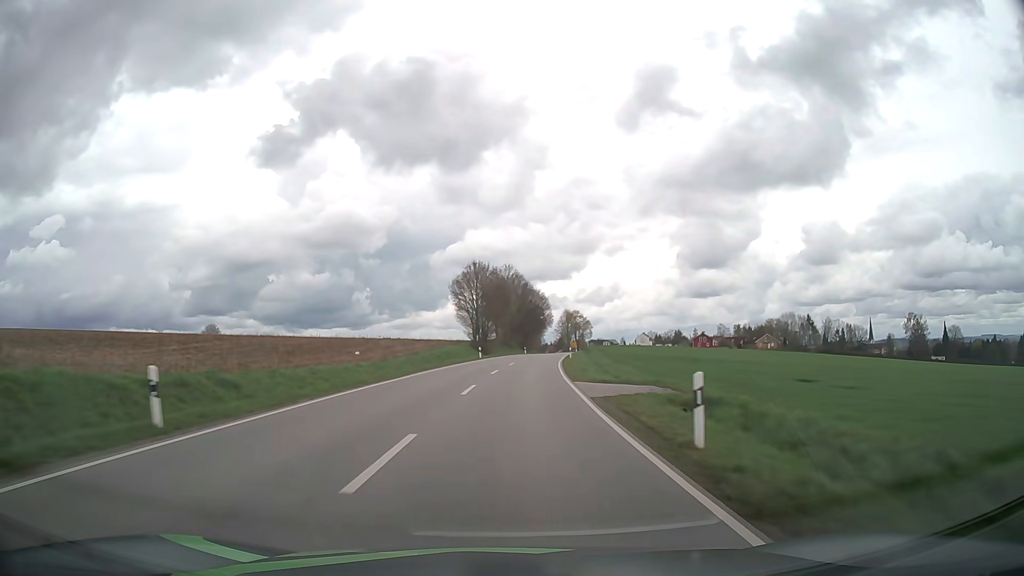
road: secondary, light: Day
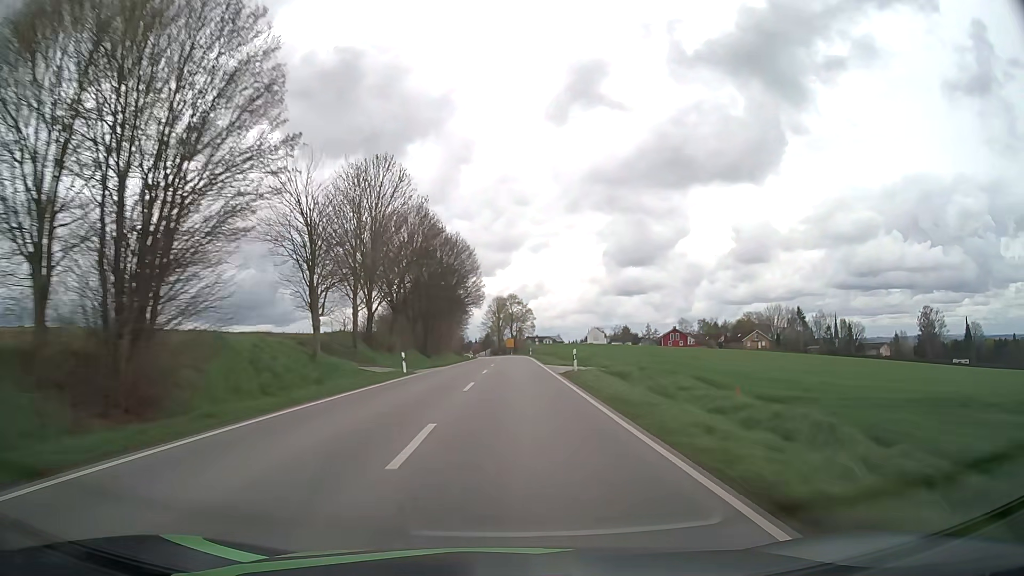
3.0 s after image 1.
(+4.2, +70.6) m; +6°
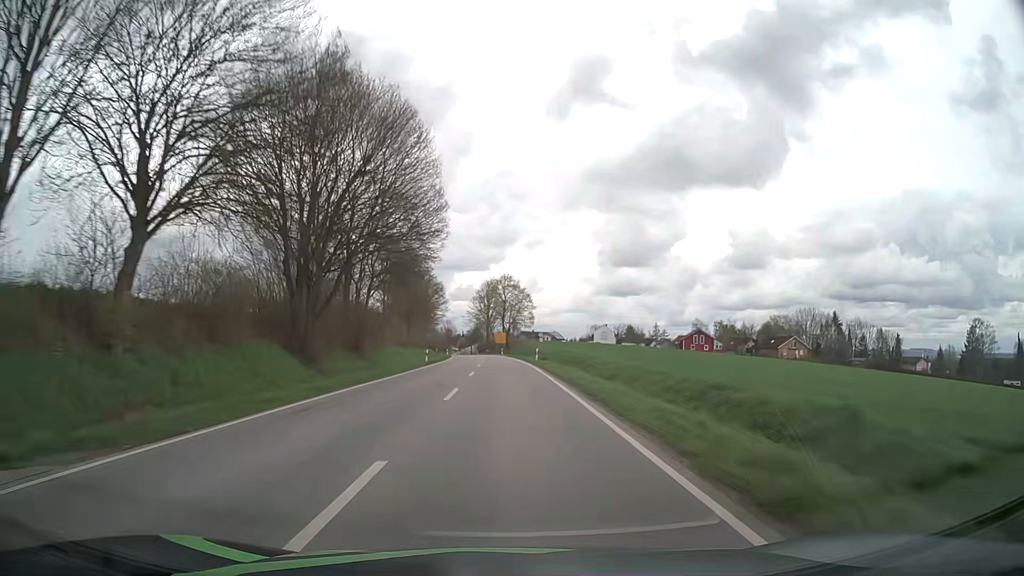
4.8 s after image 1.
(+0.4, +39.5) m; +1°
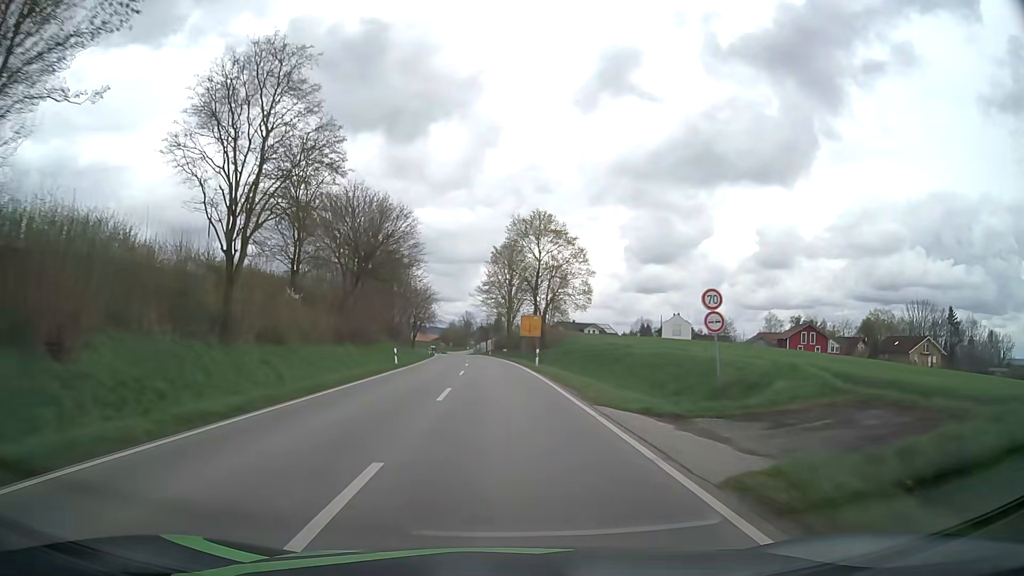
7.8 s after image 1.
(-0.6, +59.9) m; -2°
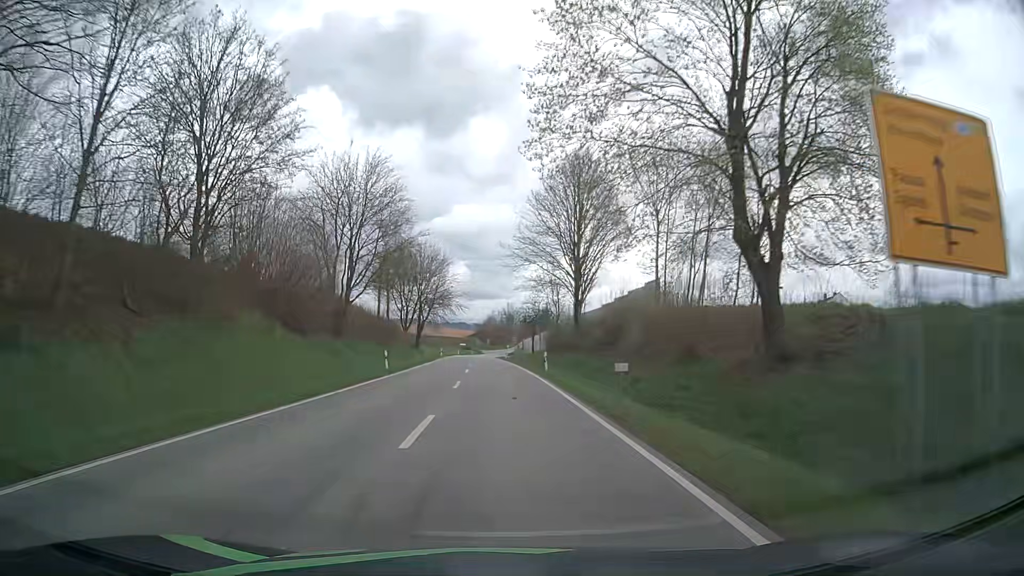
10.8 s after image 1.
(-1.6, +54.9) m; -4°
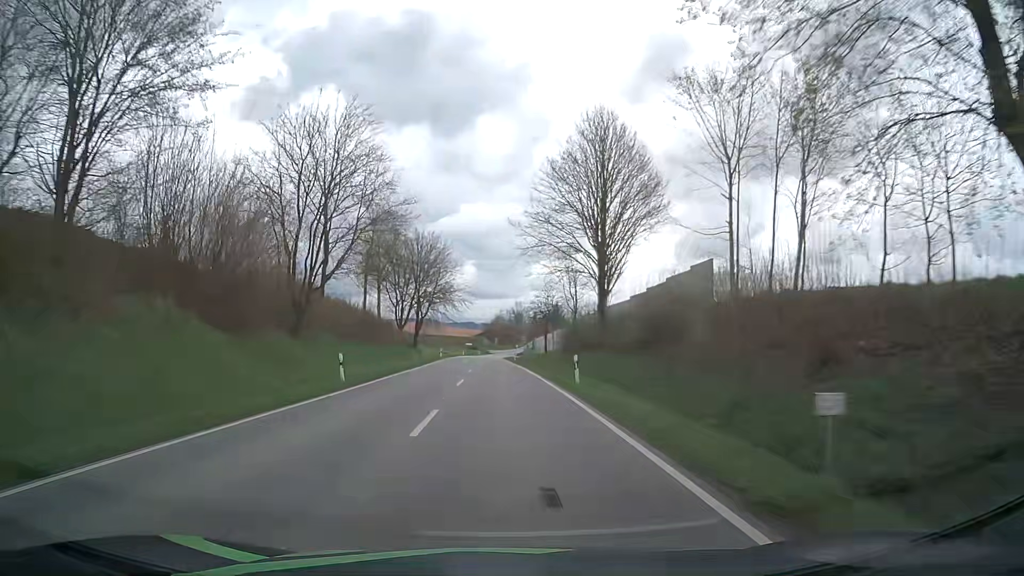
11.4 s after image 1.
(0.0, +10.9) m; -1°
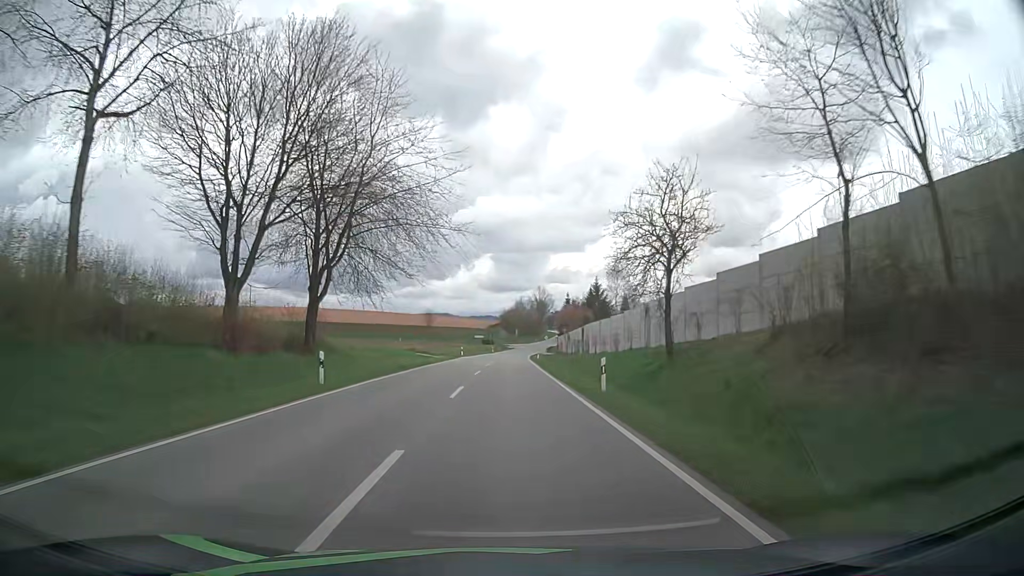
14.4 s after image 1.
(-0.9, +53.7) m; -1°
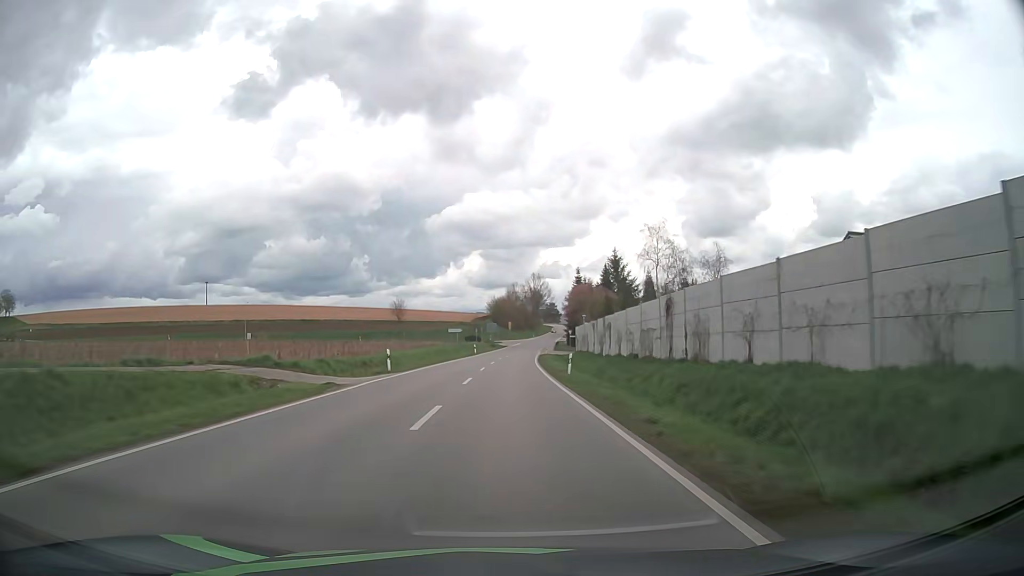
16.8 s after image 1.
(+0.1, +41.9) m; +1°
(0, +10) (0, +20) (0, +30) (0, +40) (0, +50) (+1, +60) (+1, +70) (+2, +80) (+2, +90) (+3, +100) m
